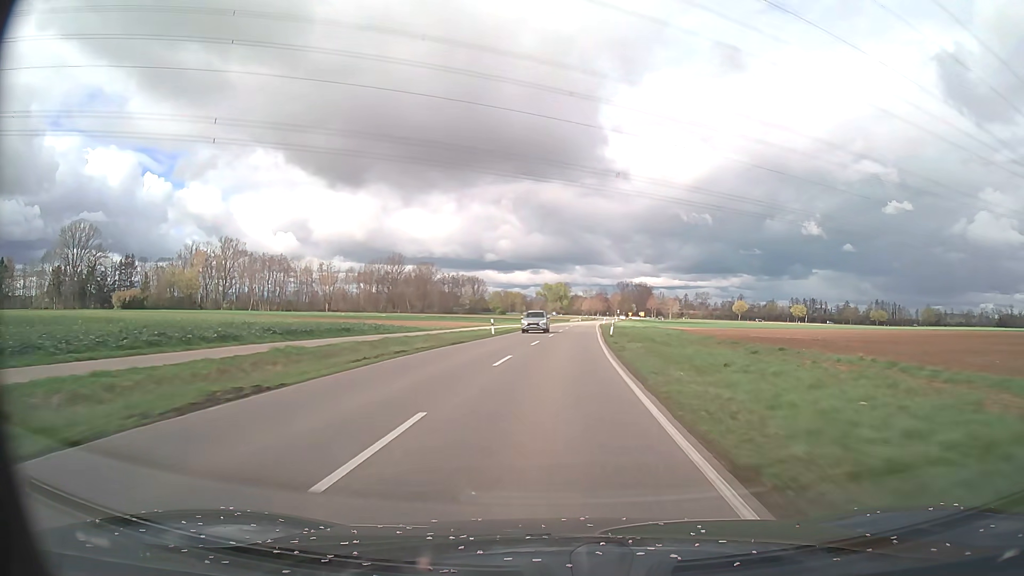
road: tertiary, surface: asphalt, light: Day
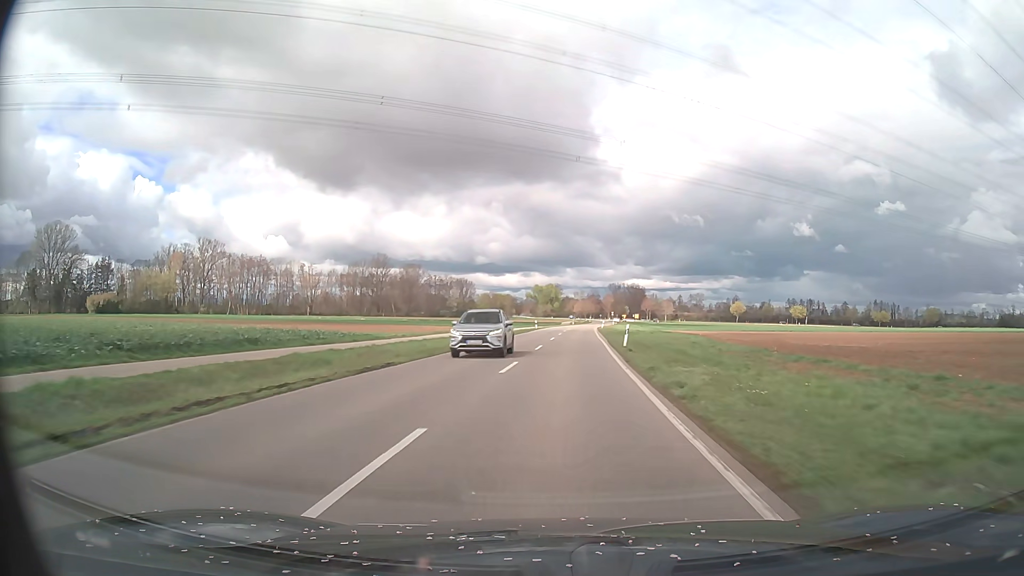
(+0.1, +13.2) m; +1°
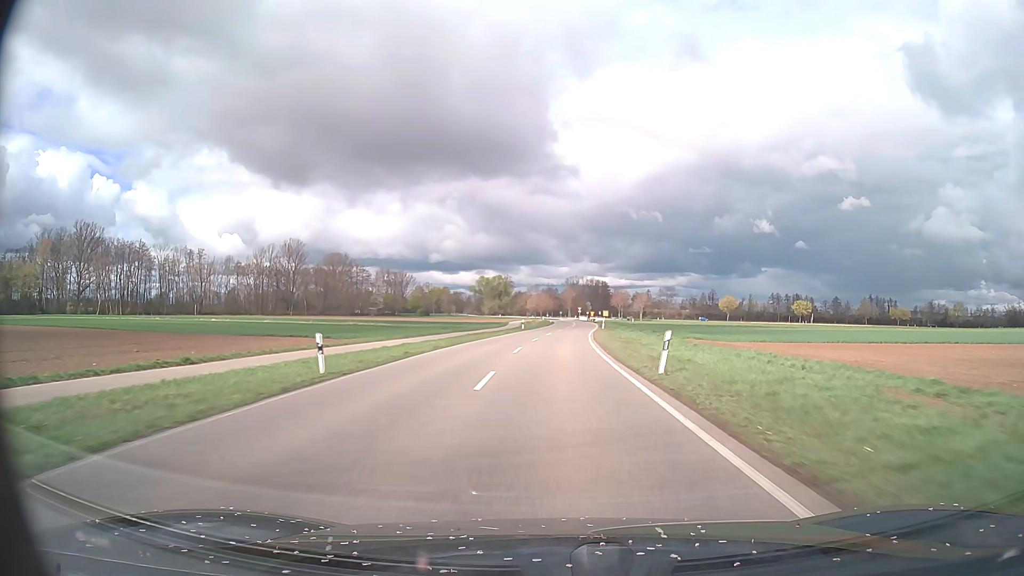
(+2.2, +64.8) m; +4°
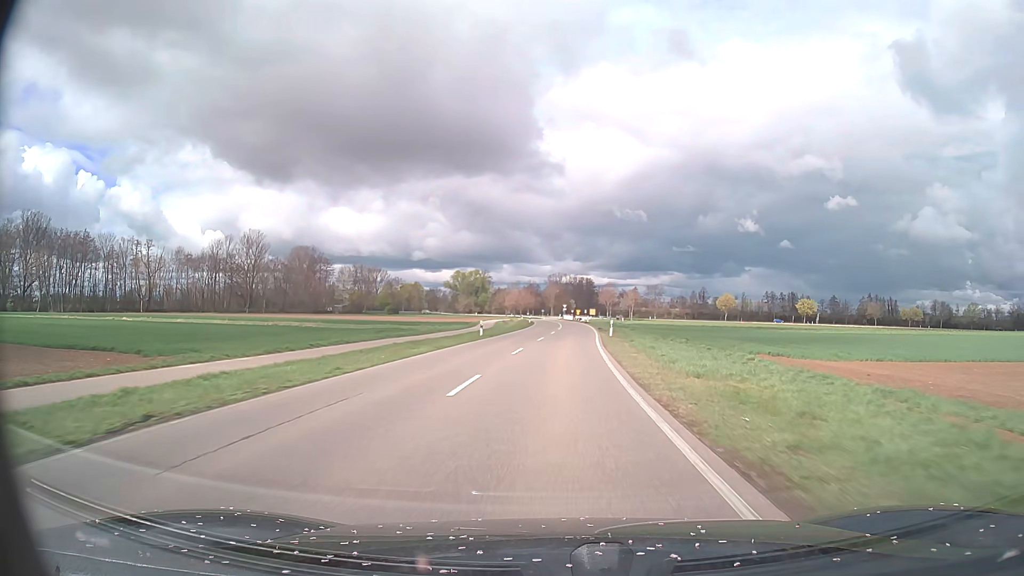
(+0.2, +24.9) m; +1°
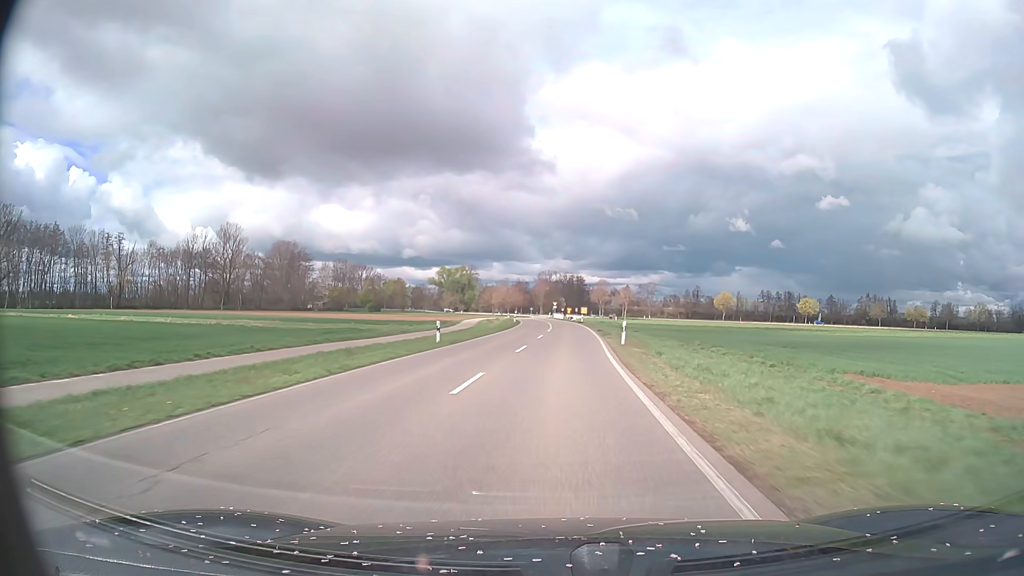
(+0.1, +12.1) m; +1°
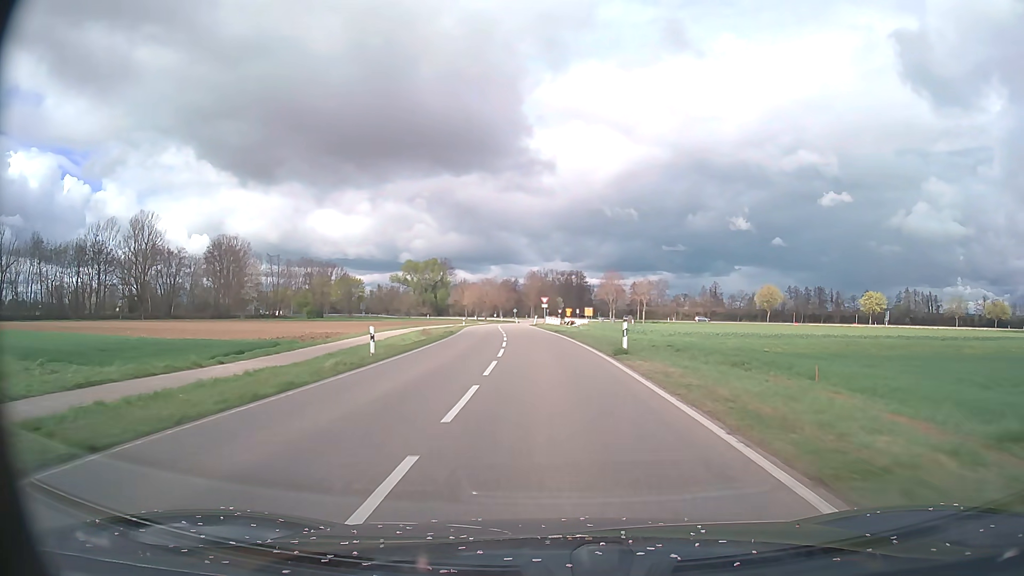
(+1.3, +57.4) m; 0°
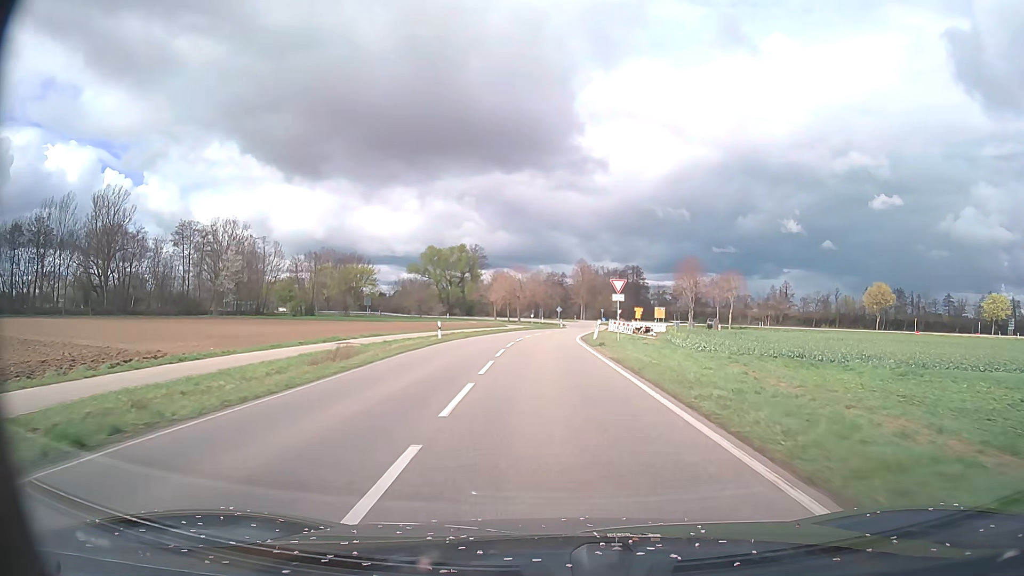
(-1.7, +42.0) m; -4°
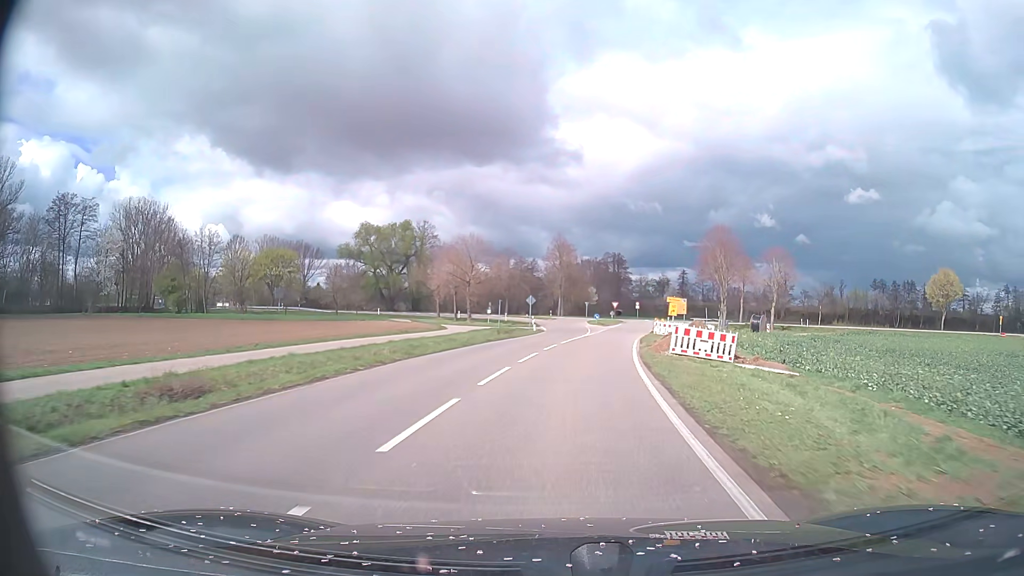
(0.0, +38.4) m; +2°
(0, +10) (+1, +20) (+2, +30) (+3, +40) (+5, +50) (+6, +60) (+8, +69) (+10, +79) (+11, +89) (+11, +99) m
